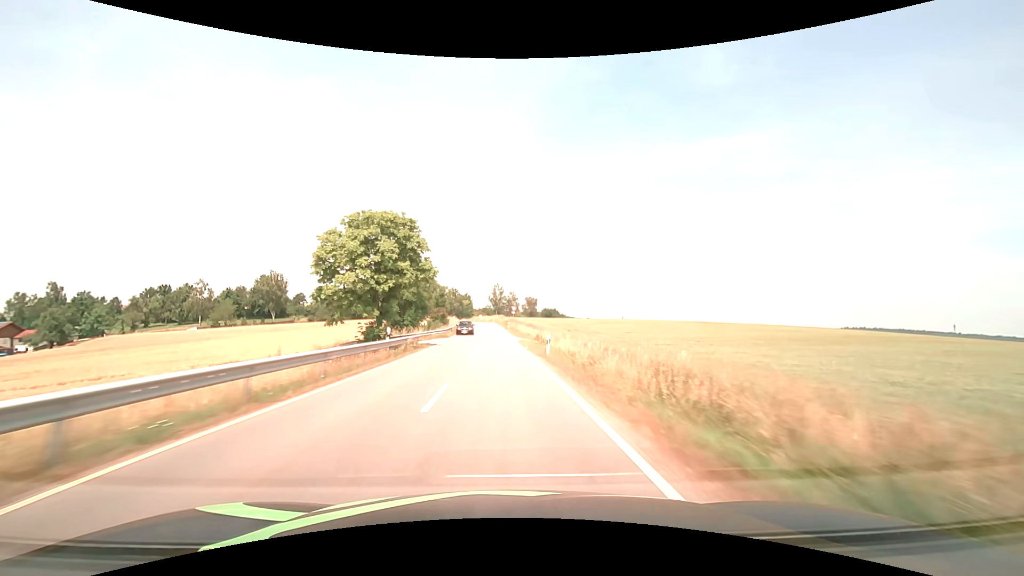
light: Day
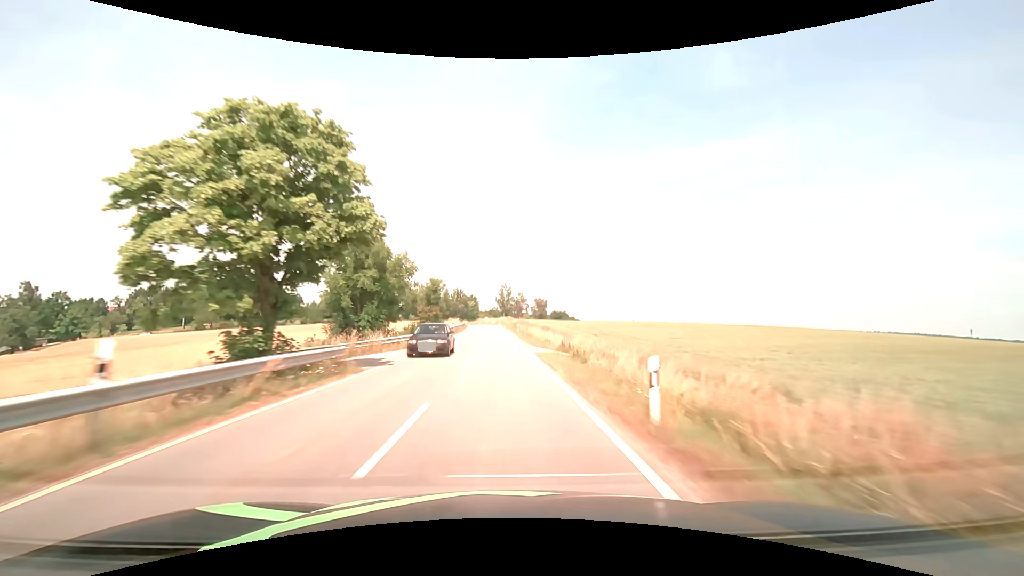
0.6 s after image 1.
(-0.1, +15.5) m; -1°
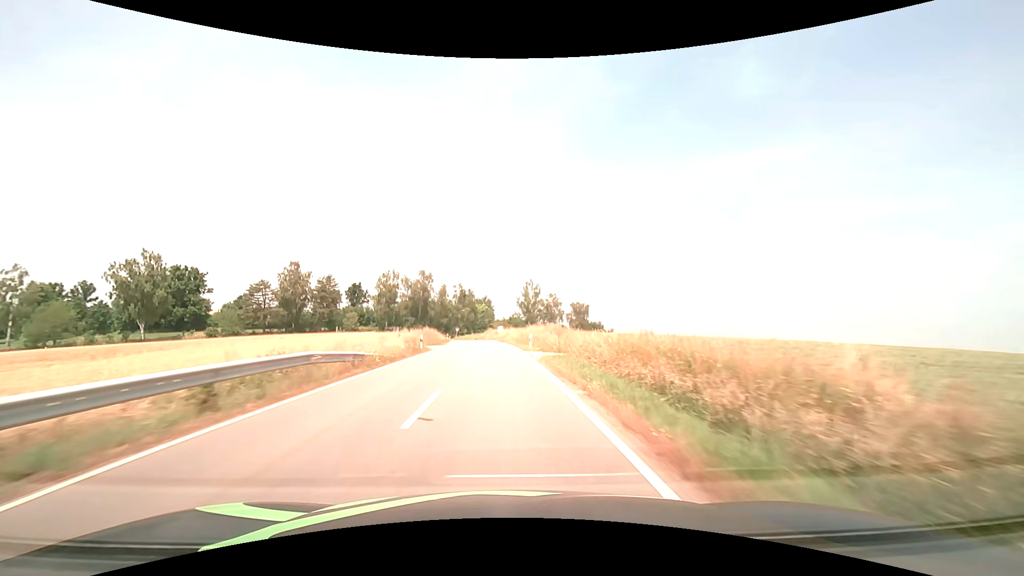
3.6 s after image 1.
(-1.6, +70.2) m; -3°
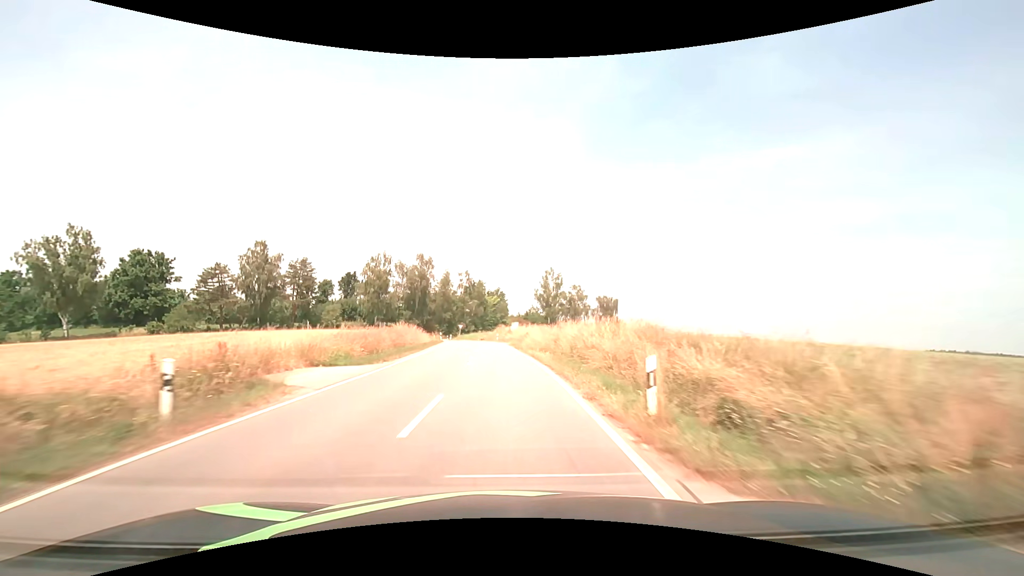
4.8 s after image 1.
(-0.3, +24.6) m; -2°
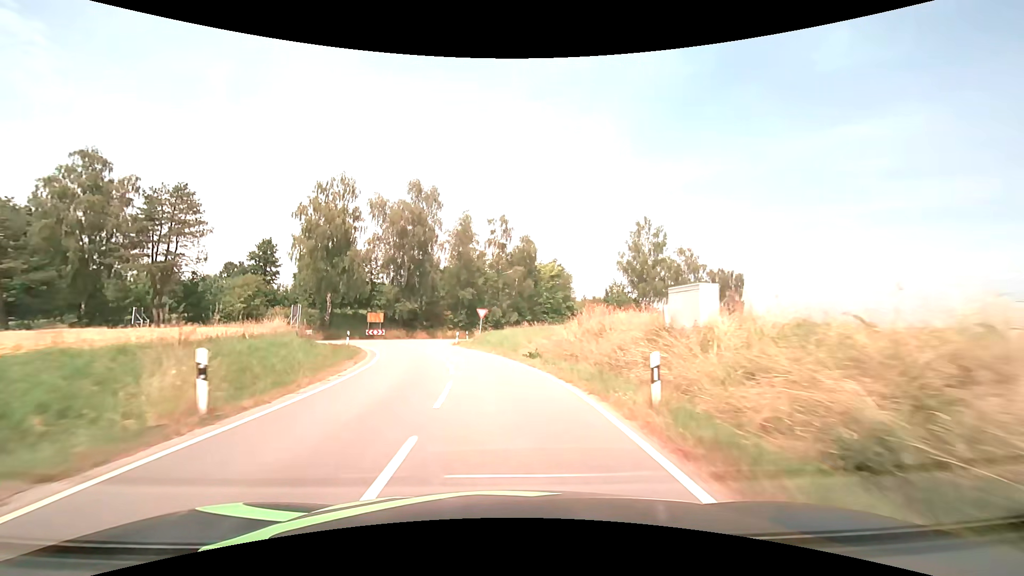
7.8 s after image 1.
(-2.4, +52.2) m; -6°
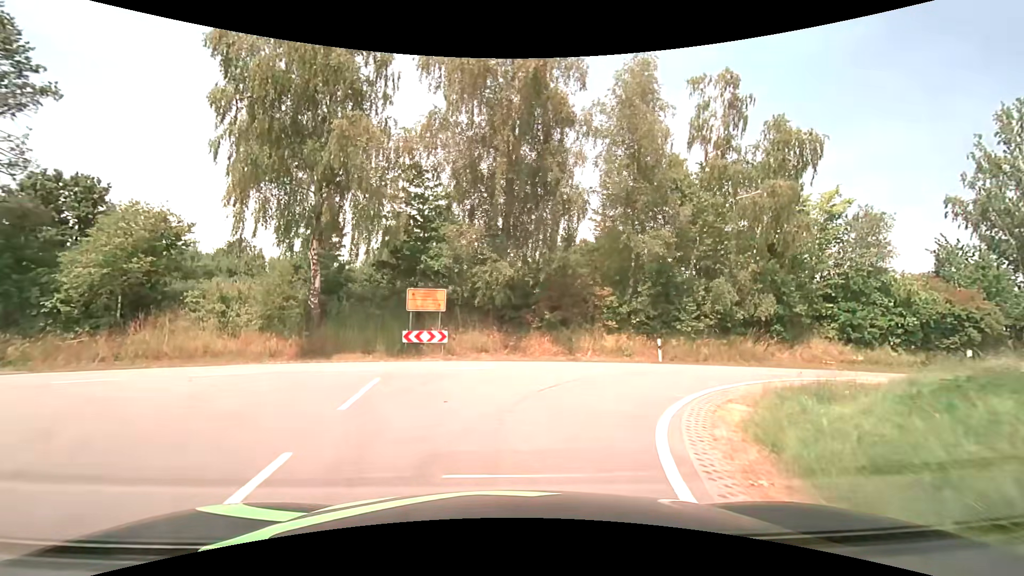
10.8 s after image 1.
(-4.9, +35.4) m; -16°
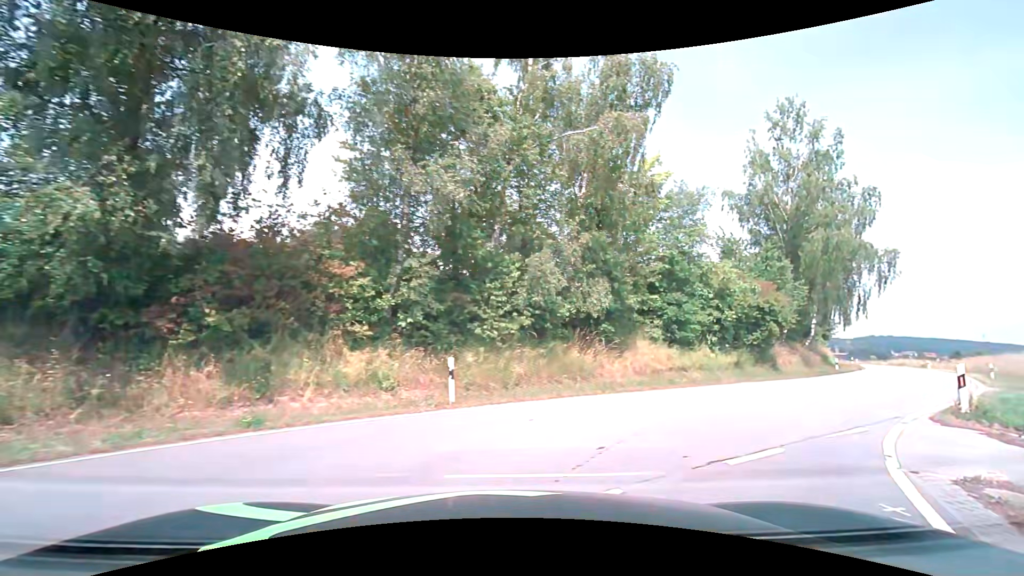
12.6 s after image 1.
(+2.0, +11.3) m; +26°
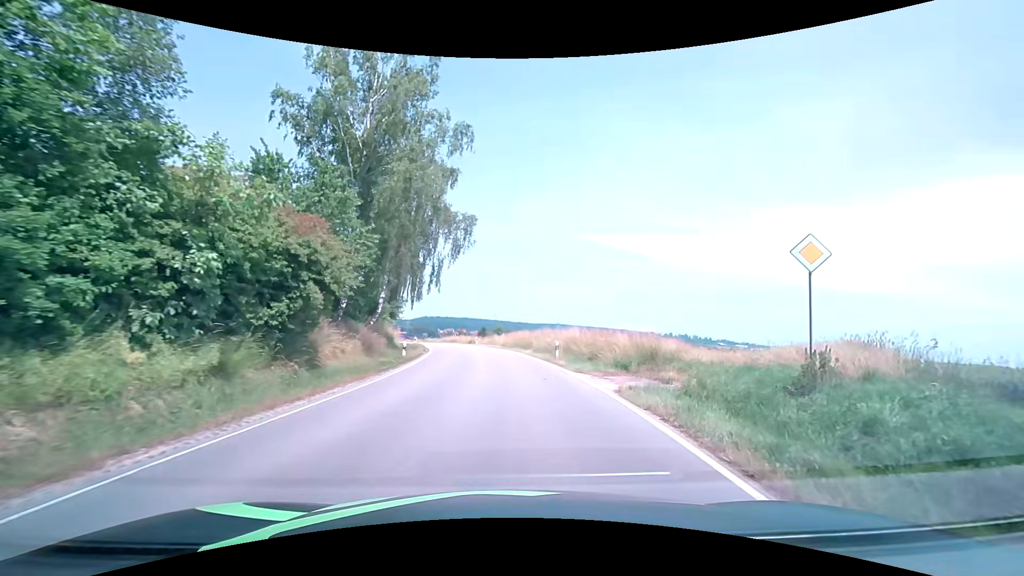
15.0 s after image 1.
(+7.0, +13.6) m; +46°
(0, +10) (+1, +20) (0, +30) (-1, +40) (-2, +50) (-4, +60) (-6, +69) (-9, +79) (-12, +88) (-16, +98) m
